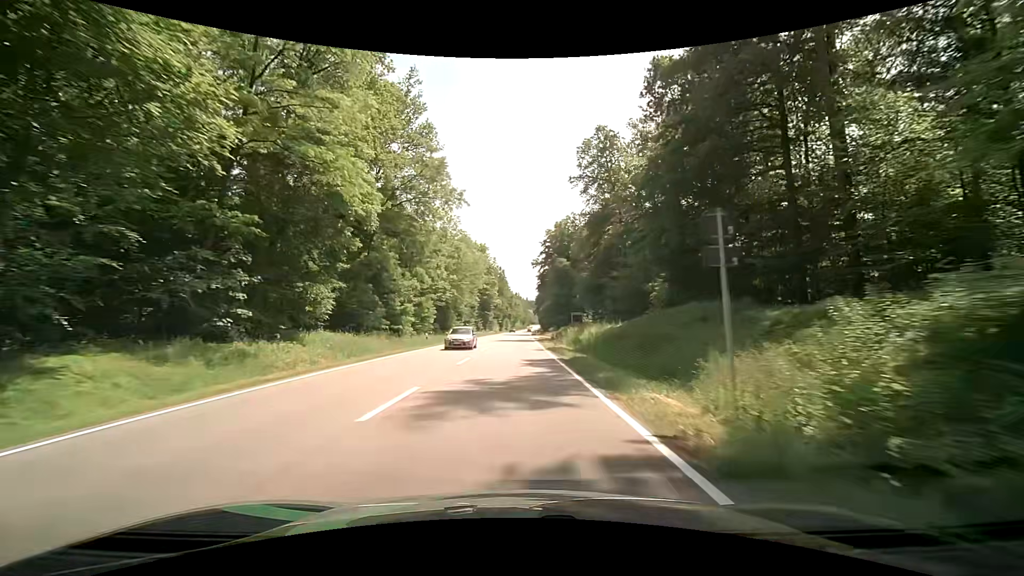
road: secondary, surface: asphalt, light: Day
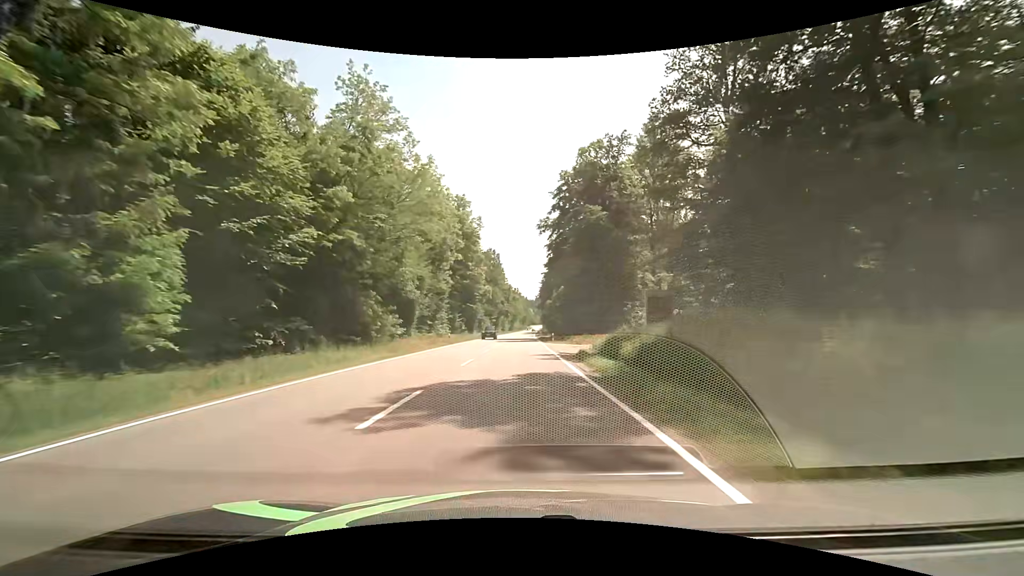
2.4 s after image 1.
(+0.2, +46.3) m; 0°
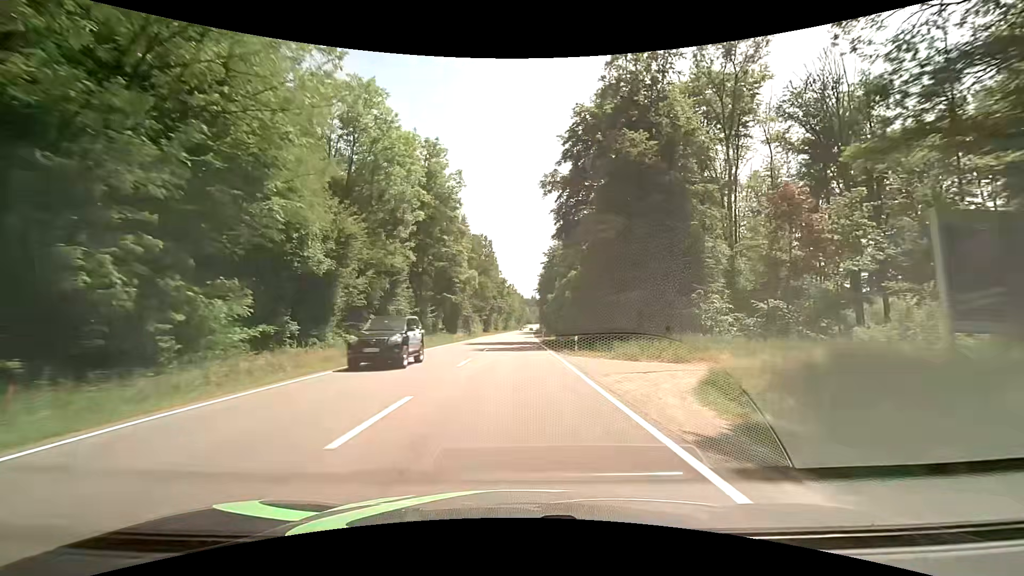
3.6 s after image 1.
(+0.1, +23.3) m; 0°
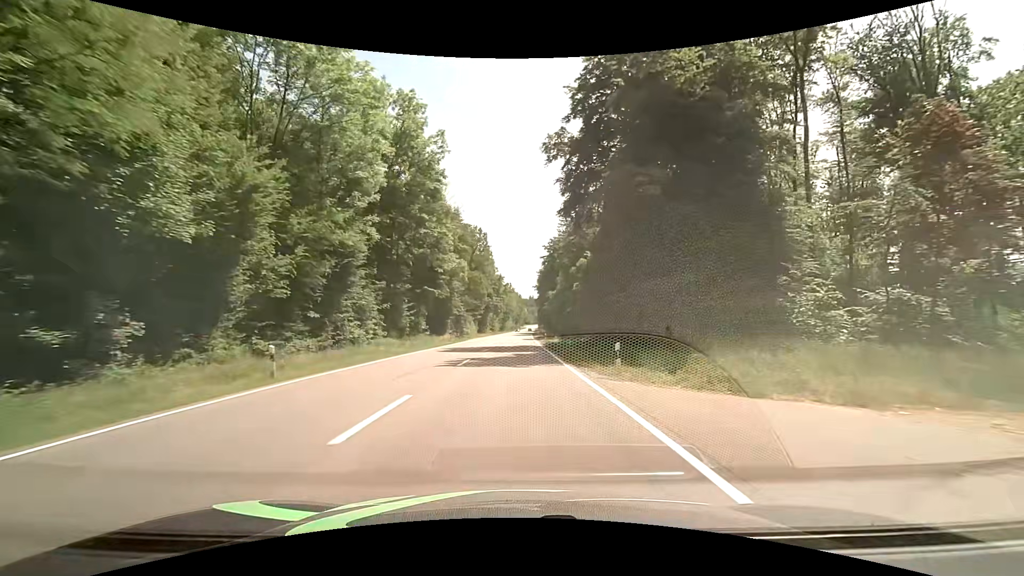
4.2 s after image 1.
(+0.1, +11.7) m; 0°
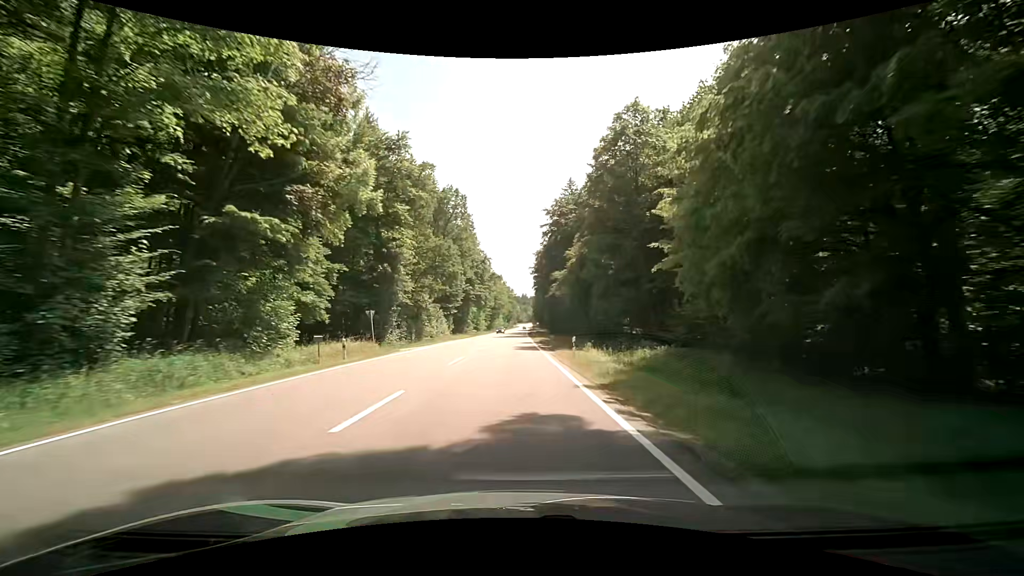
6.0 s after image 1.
(+0.2, +35.3) m; +1°
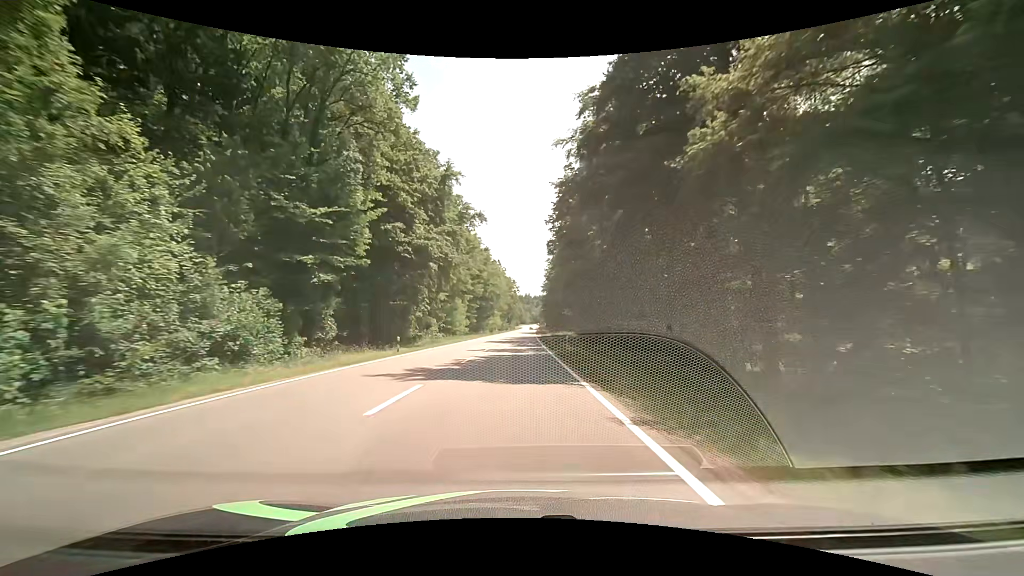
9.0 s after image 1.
(0.0, +59.0) m; -1°
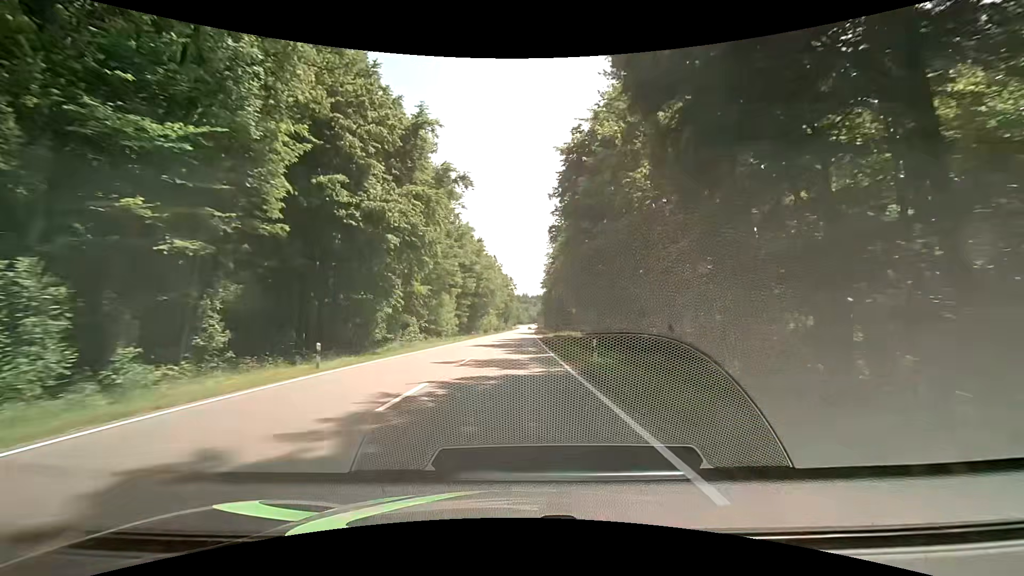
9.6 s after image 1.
(+0.2, +11.8) m; +1°
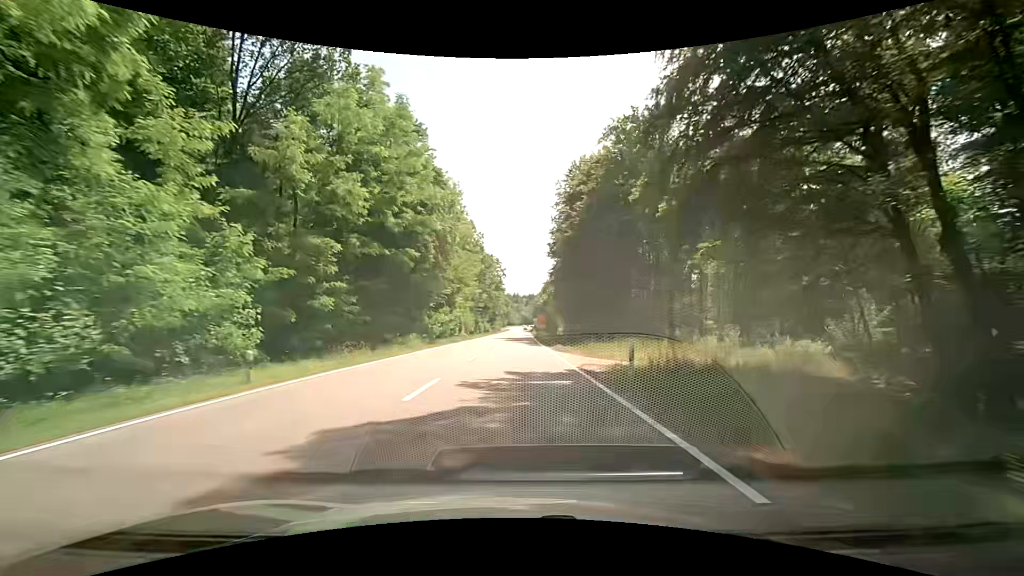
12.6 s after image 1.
(+0.4, +58.9) m; +1°
(0, +10) (0, +20) (0, +30) (0, +40) (0, +50) (+1, +60) (+1, +70) (+1, +80) (+1, +90) (+1, +100) m
